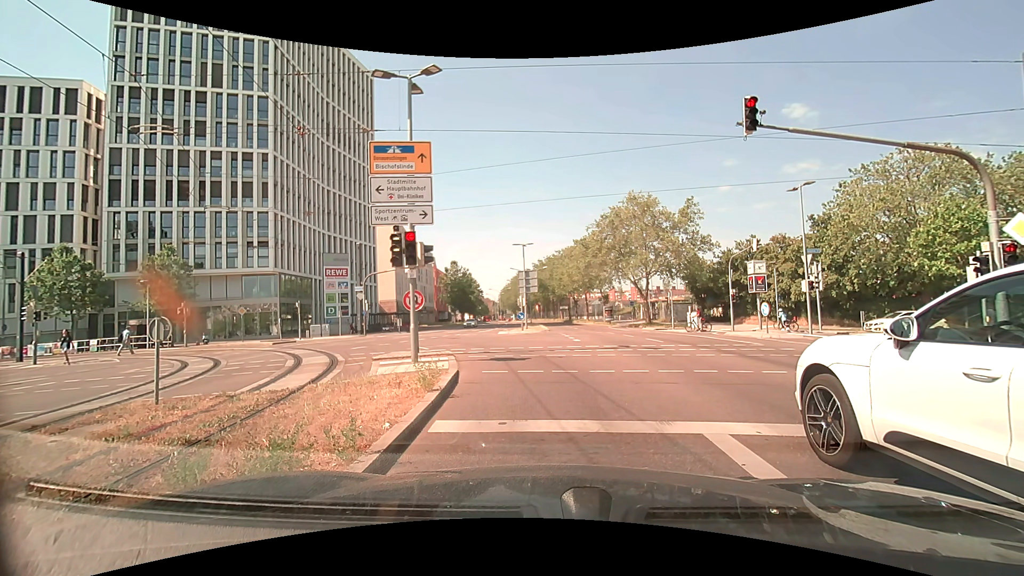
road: secondary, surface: asphalt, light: Day
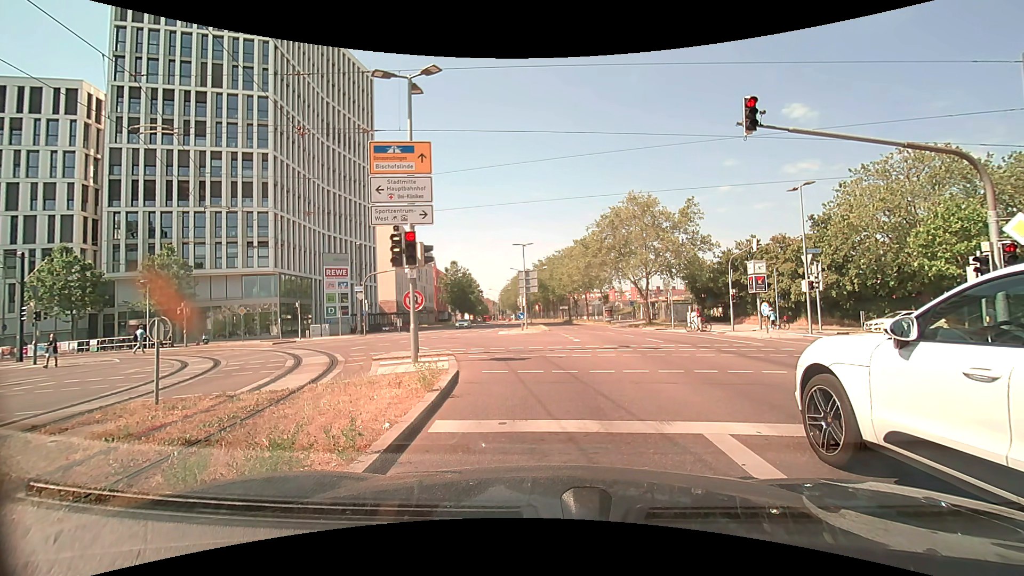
(0.0, 0.0) m; 0°
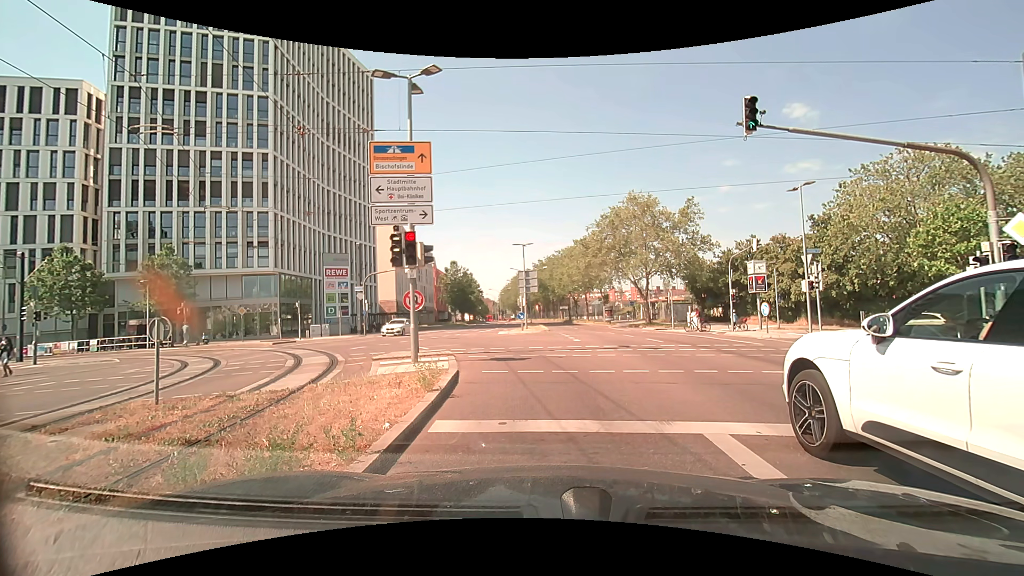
(0.0, 0.0) m; 0°
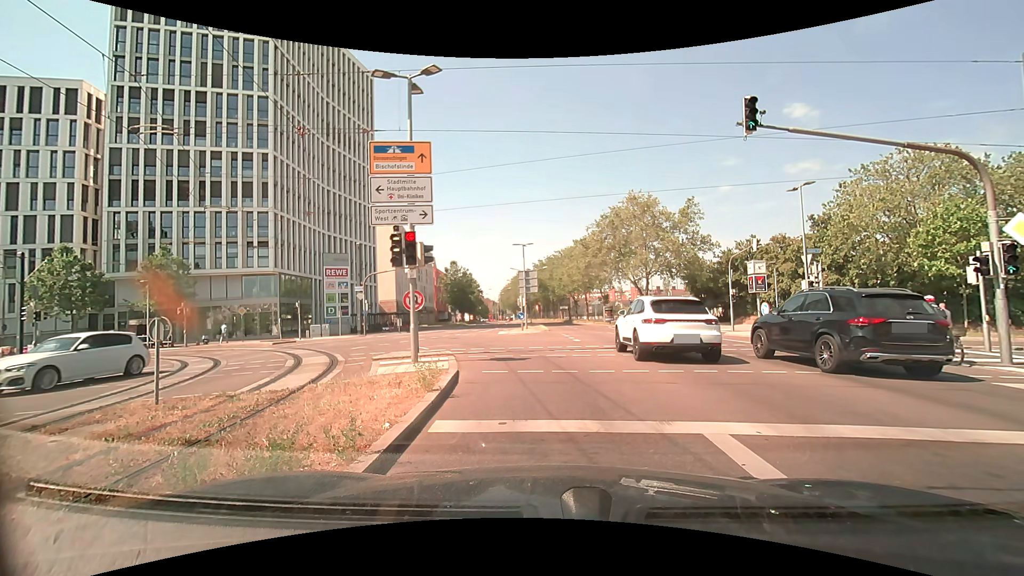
(0.0, 0.0) m; 0°
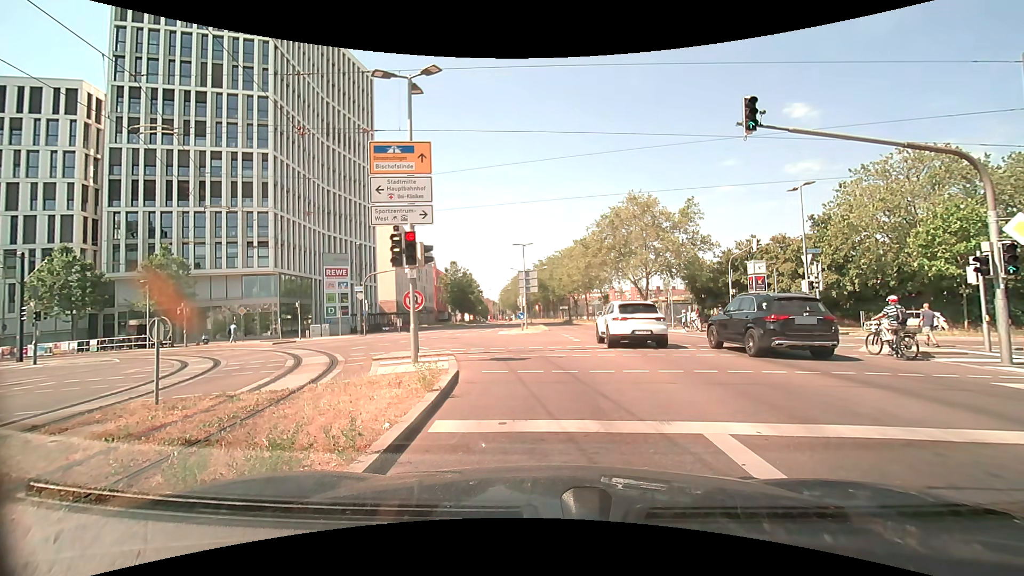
(0.0, 0.0) m; 0°
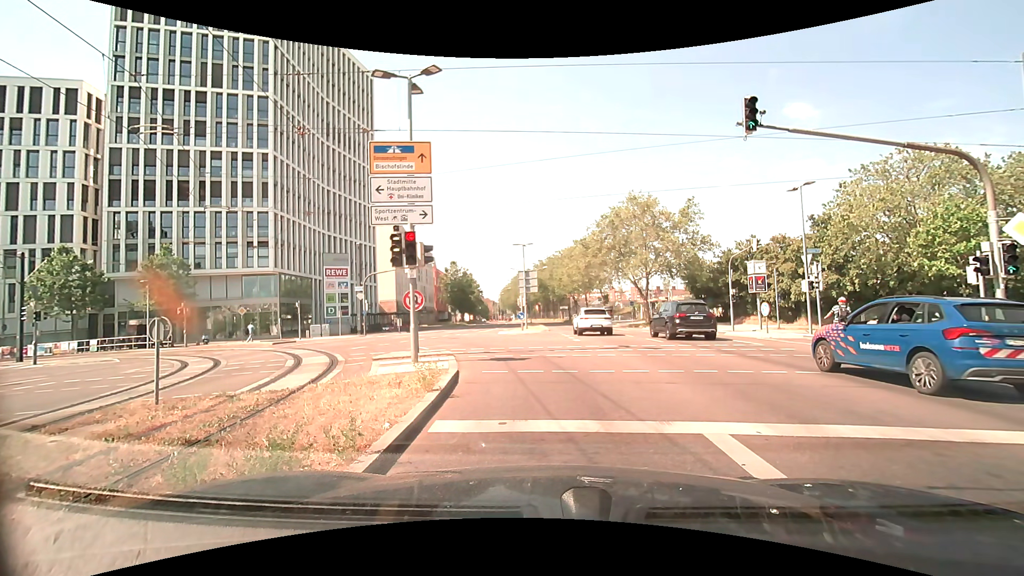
(0.0, 0.0) m; 0°
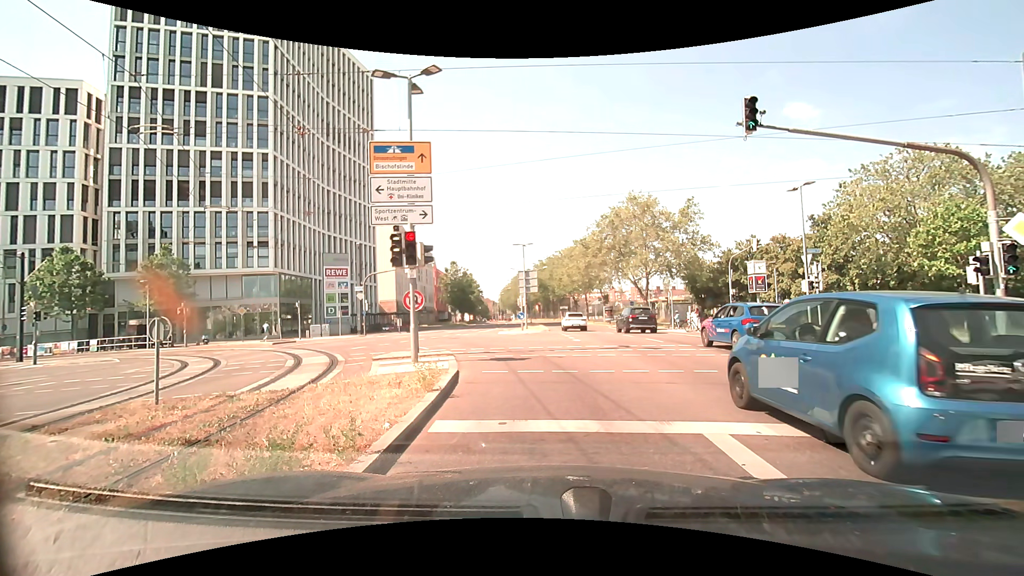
(0.0, 0.0) m; 0°
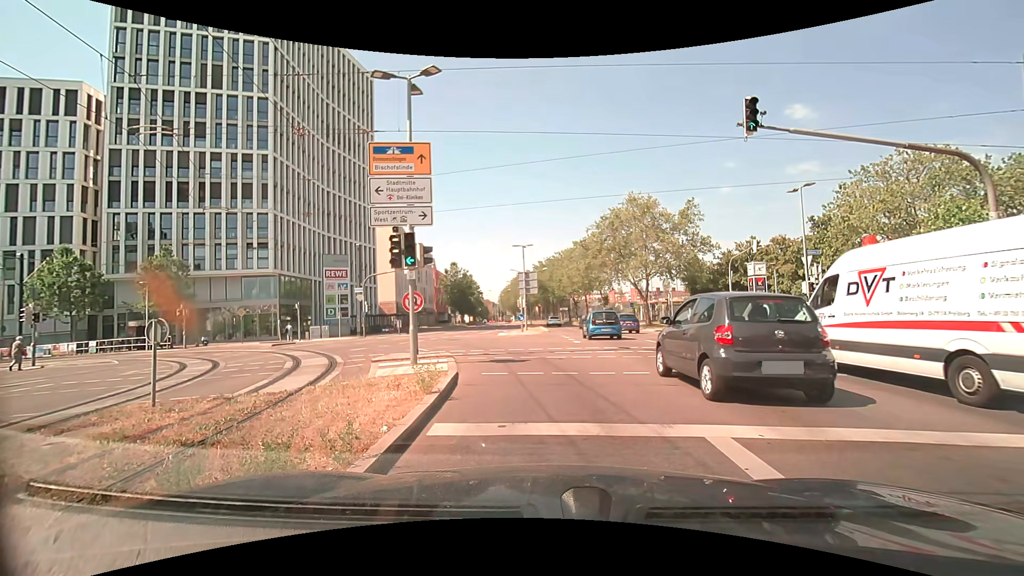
(0.0, 0.0) m; 0°
